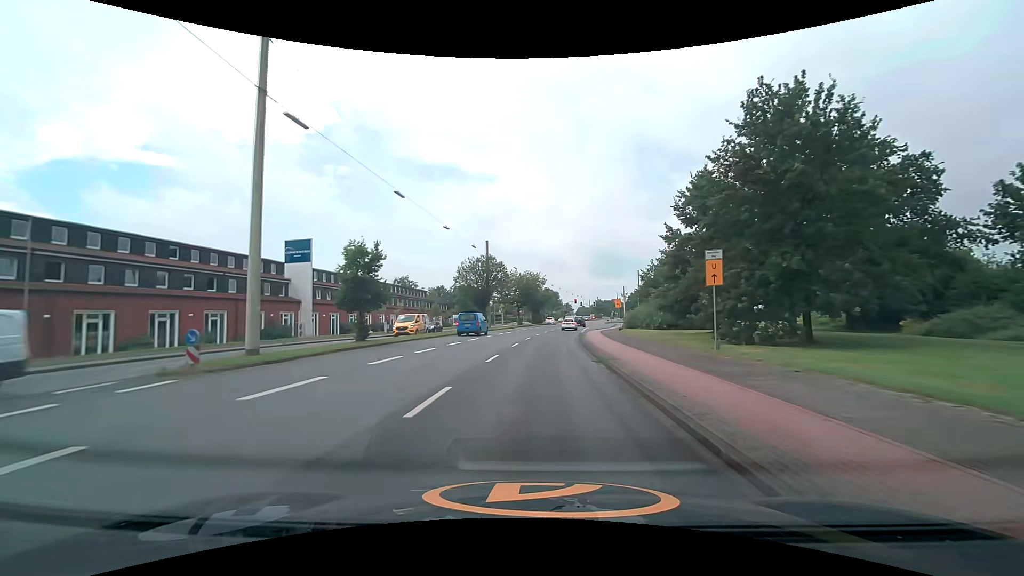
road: secondary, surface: asphalt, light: Day
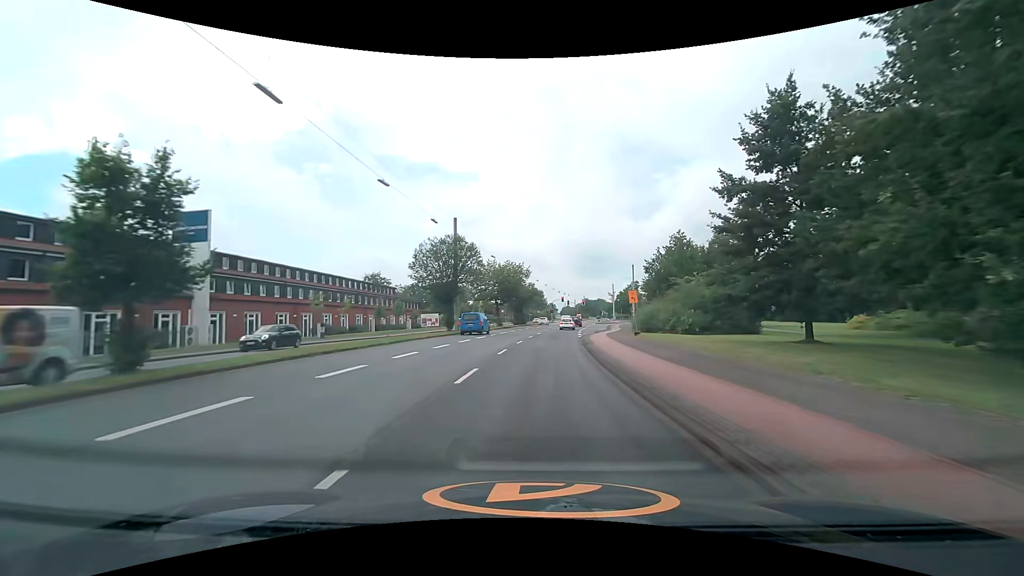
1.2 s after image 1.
(+0.3, +14.4) m; +2°
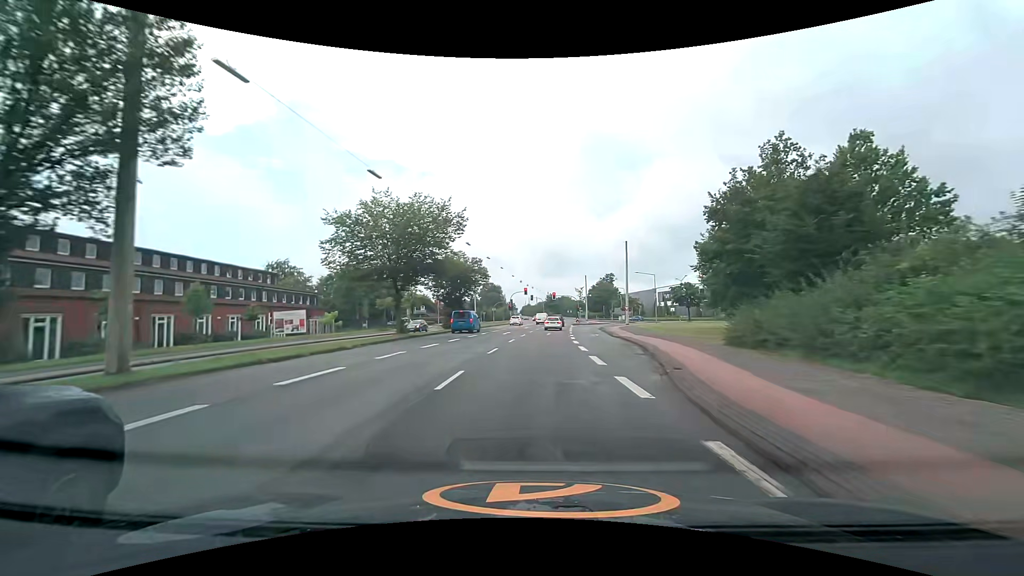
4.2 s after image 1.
(+1.5, +36.4) m; +5°
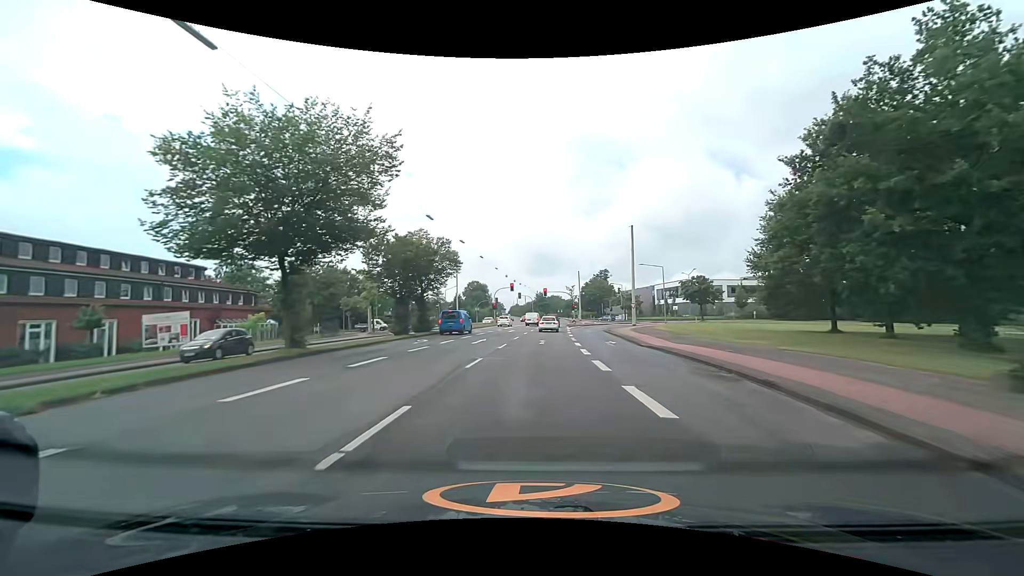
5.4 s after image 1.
(+0.2, +13.8) m; +1°
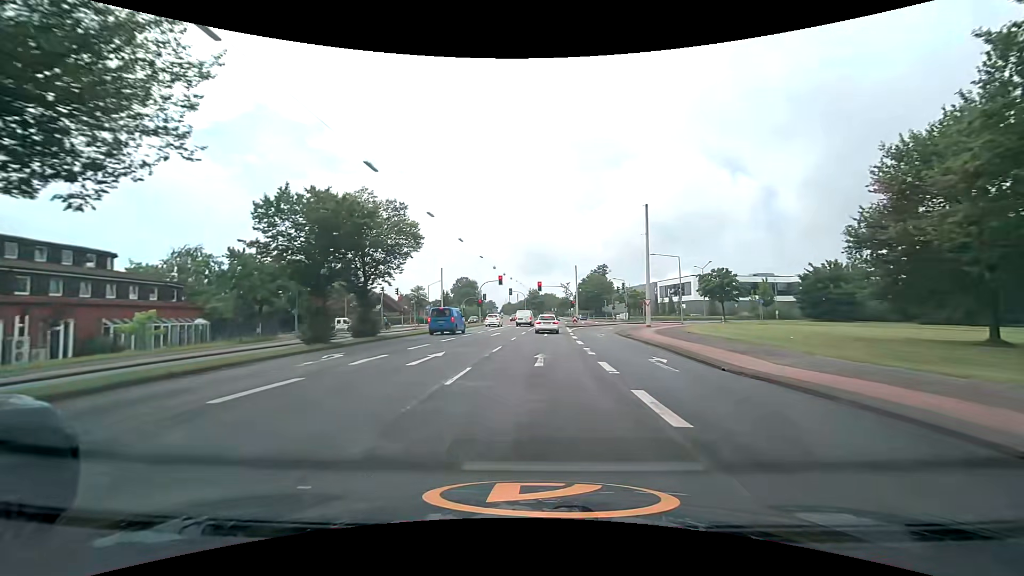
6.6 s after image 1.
(+0.1, +12.3) m; +1°
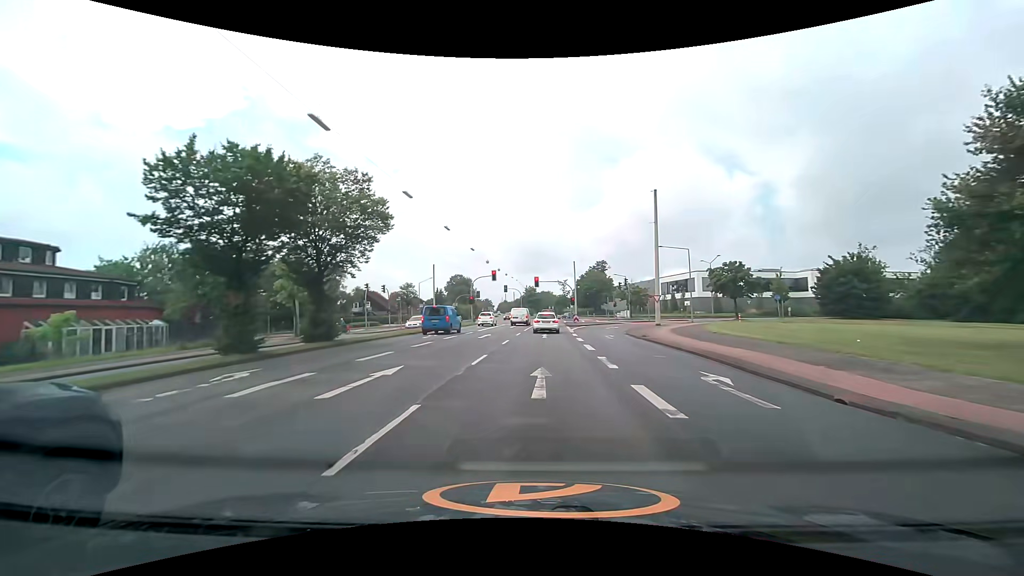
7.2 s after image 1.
(+0.1, +5.5) m; +1°
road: tertiary_link
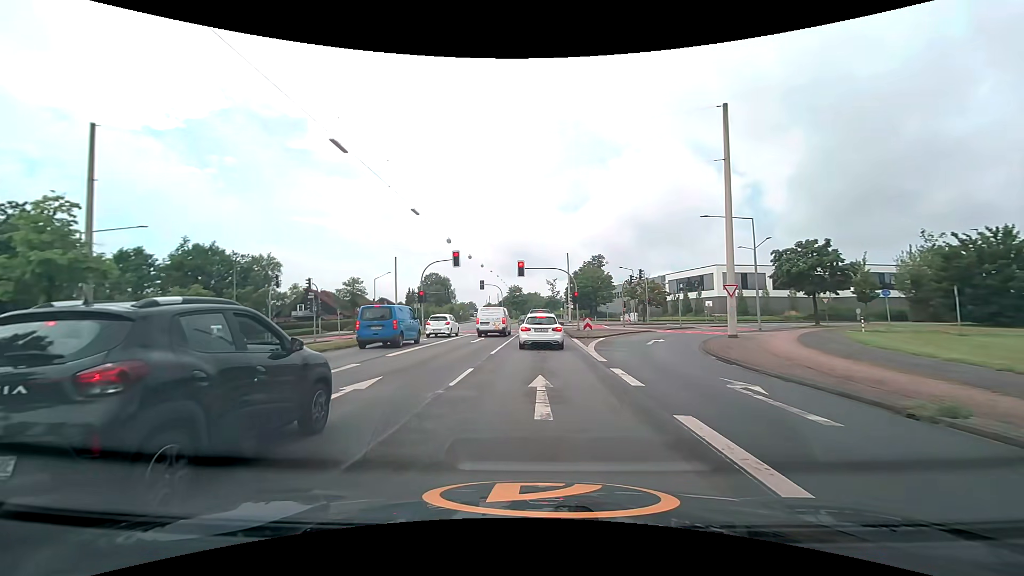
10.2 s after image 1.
(+0.1, +20.9) m; +1°
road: secondary
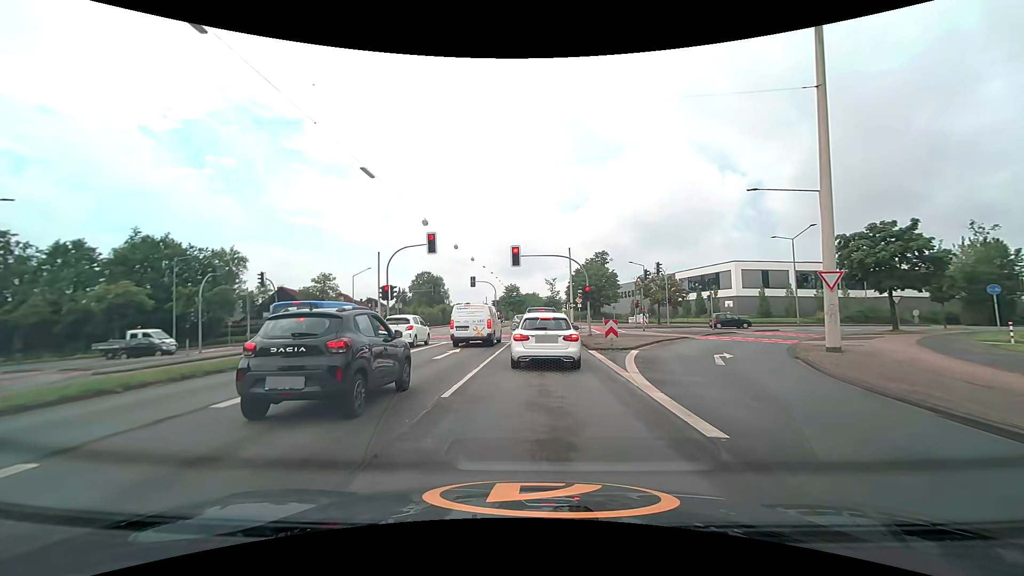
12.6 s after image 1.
(0.0, +9.3) m; 0°
(0, +10) (0, +20) (0, +30) (+1, +40) (+1, +50) (+1, +60) (+1, +70) (+2, +80) (+2, +90) (+2, +100) m
